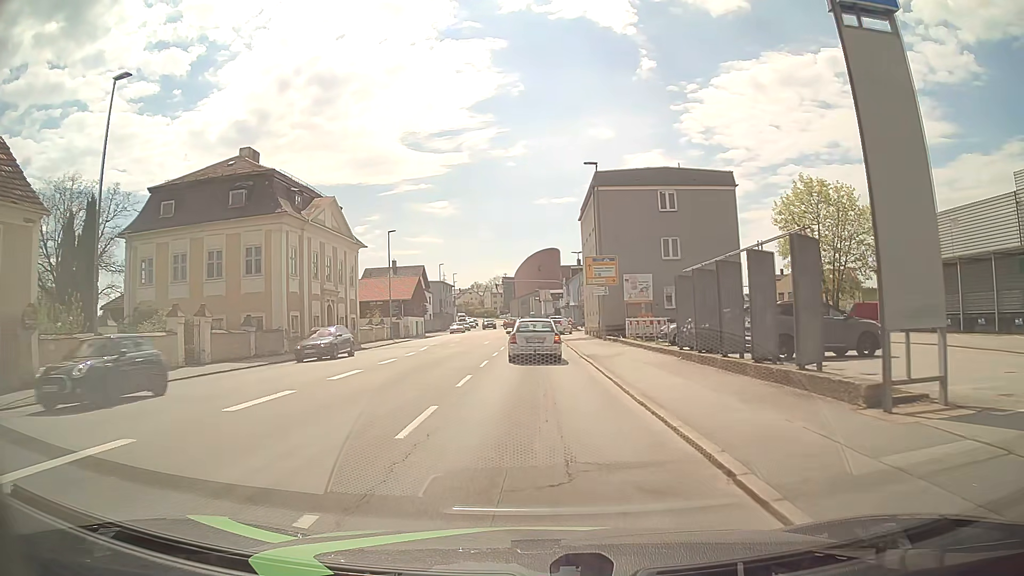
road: tertiary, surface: asphalt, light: Day
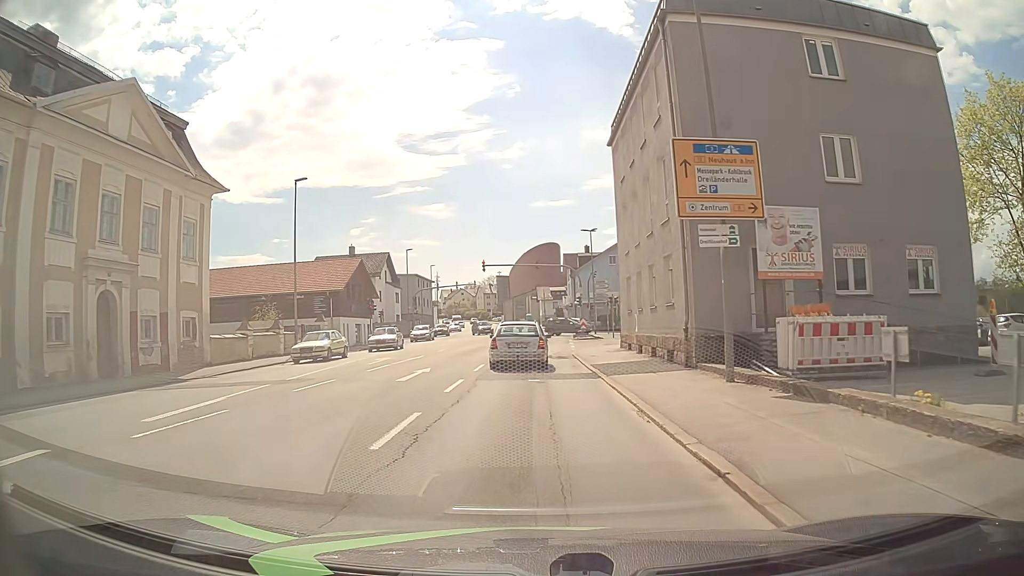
(-0.1, +24.8) m; 0°
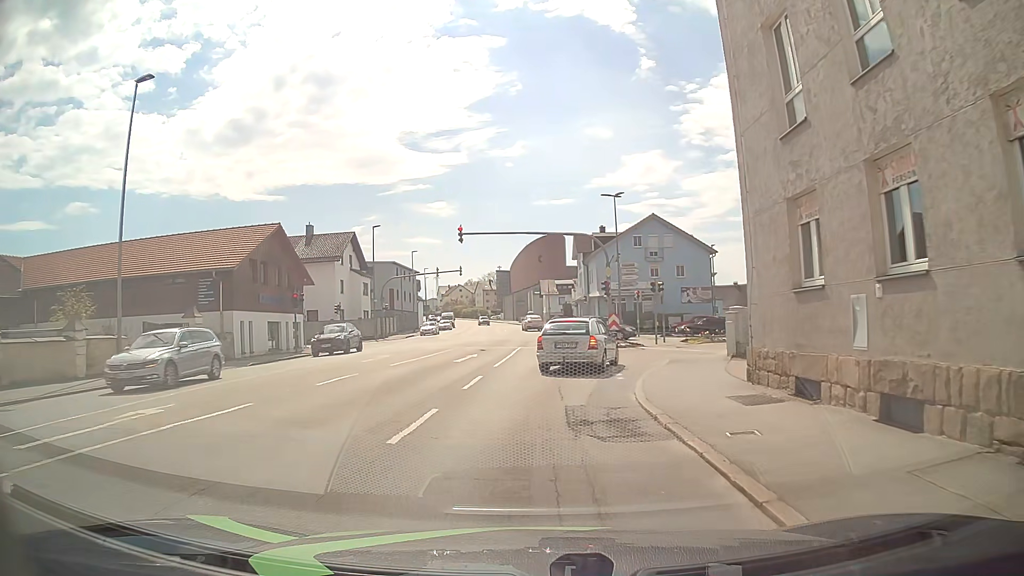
(0.0, +18.0) m; 0°
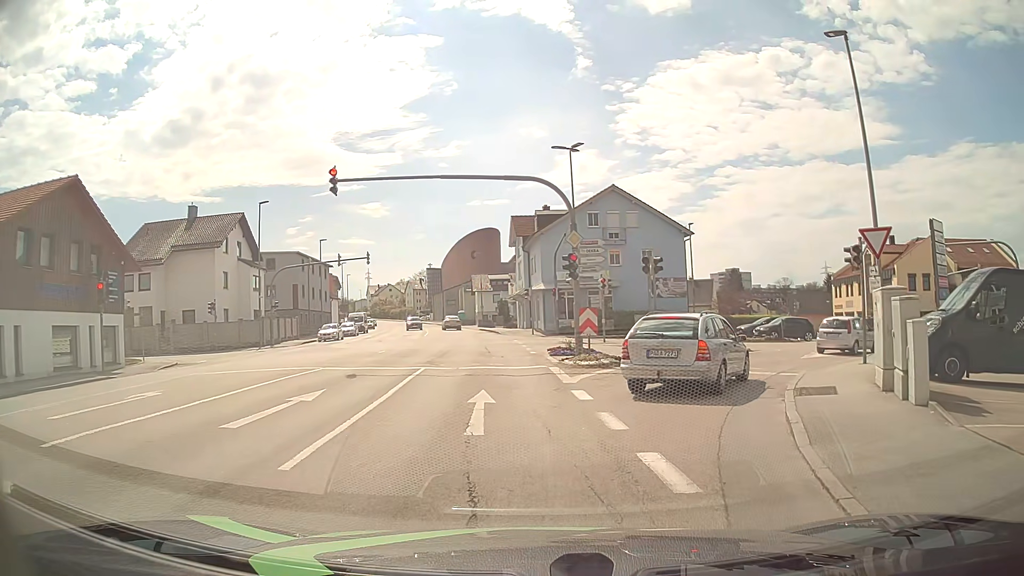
(+0.2, +13.2) m; +4°
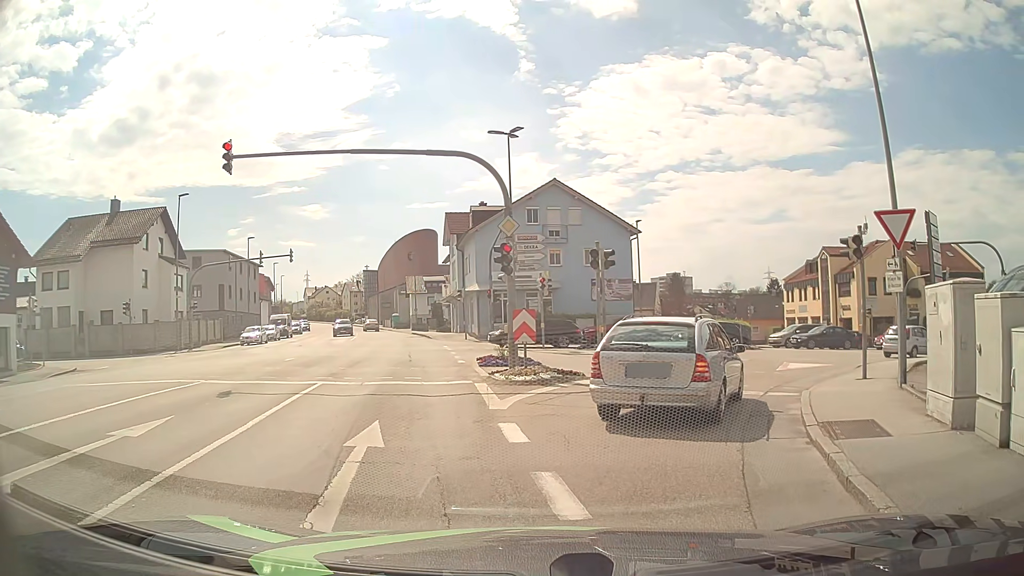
(+0.2, +3.3) m; +5°
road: tertiary_link
